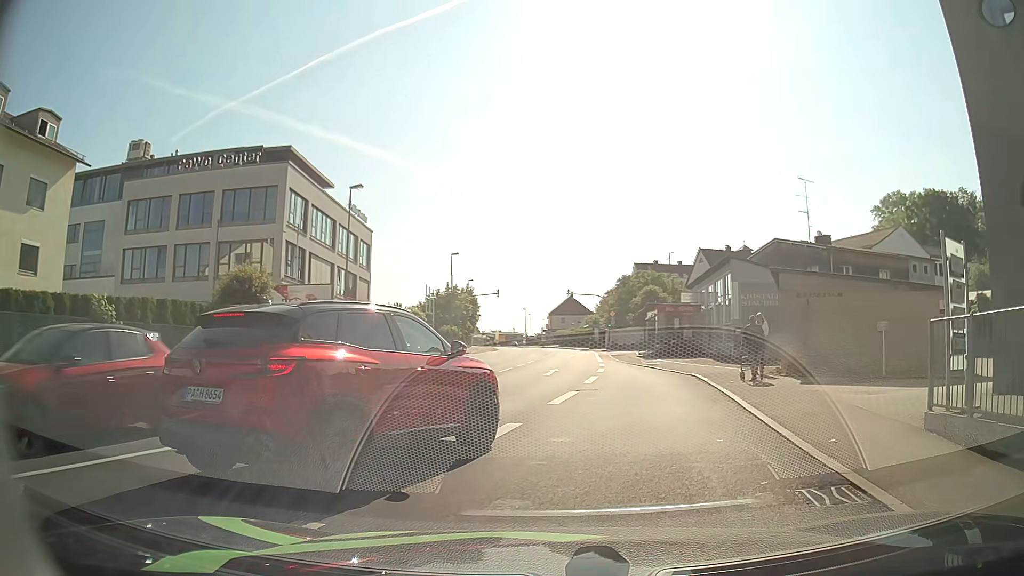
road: tertiary_link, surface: asphalt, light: Day
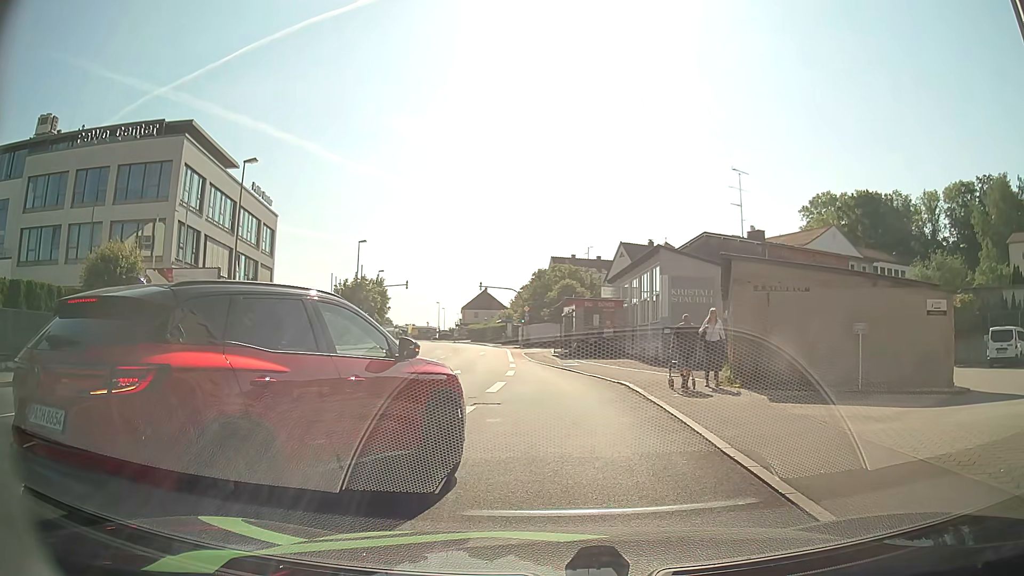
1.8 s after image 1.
(+0.3, +3.6) m; +9°
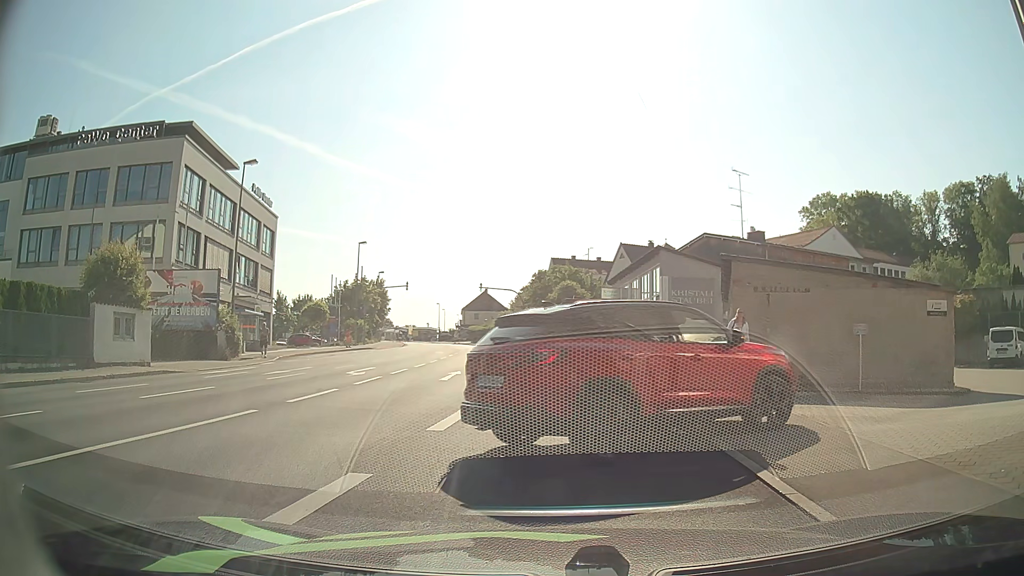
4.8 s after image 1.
(0.0, +0.1) m; 0°
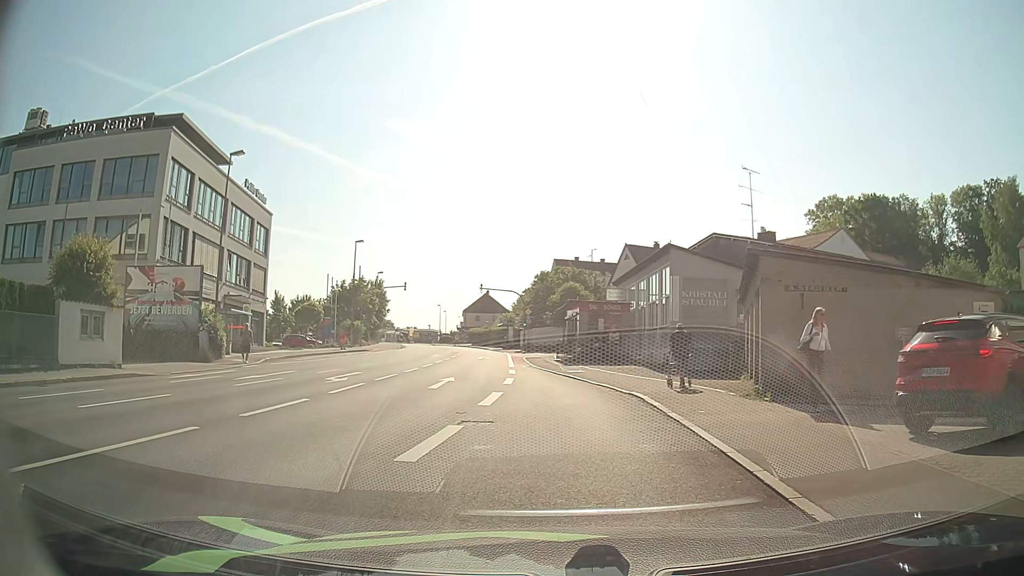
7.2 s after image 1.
(0.0, +2.4) m; 0°
(0, +10) (-1, +20) (-2, +30) (-4, +40) (-5, +50) (-6, +60) (-8, +70) (-10, +79) (-12, +89) (-15, +99) m
